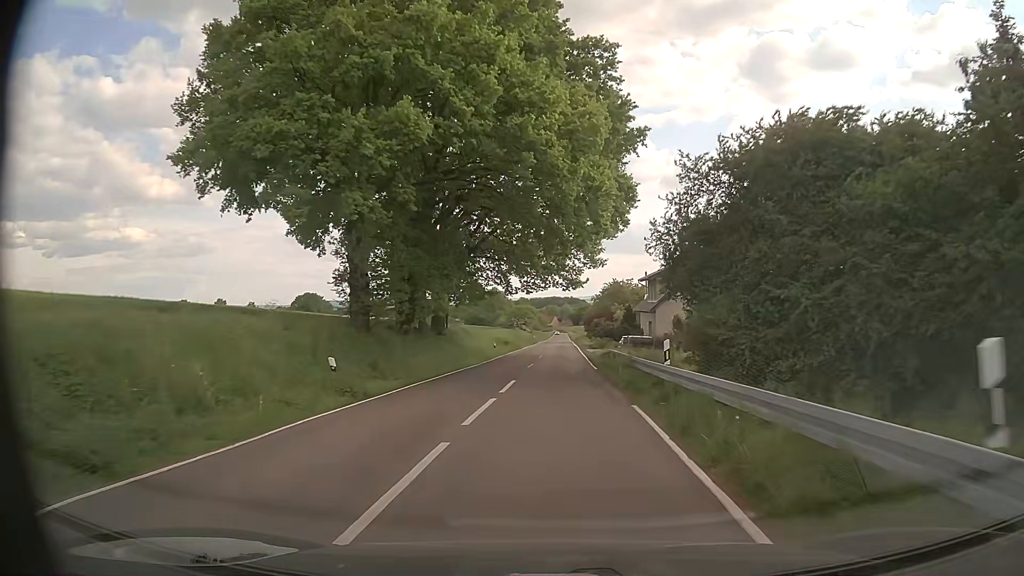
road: secondary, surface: asphalt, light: Day
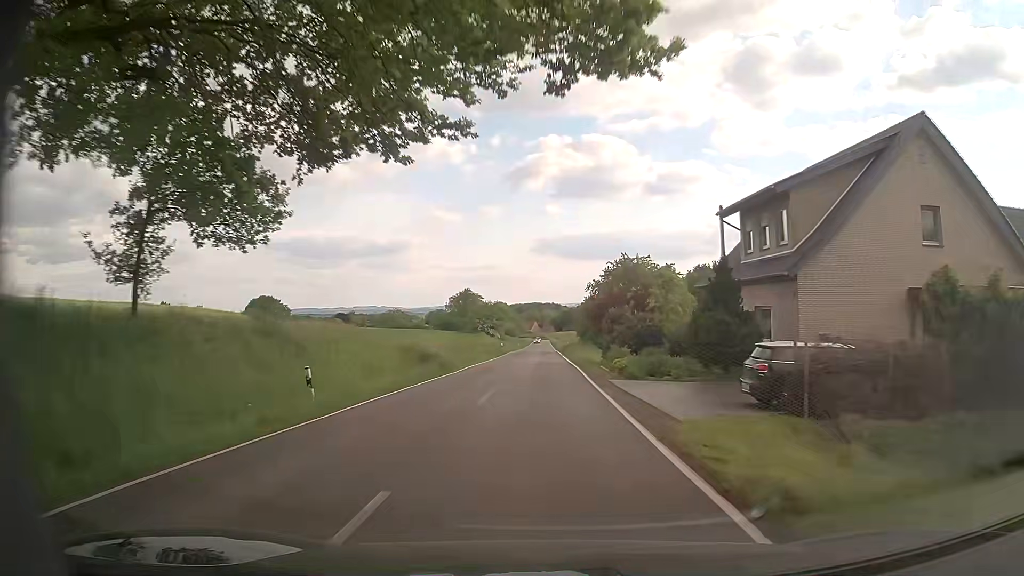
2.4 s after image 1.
(+0.7, +38.7) m; +2°
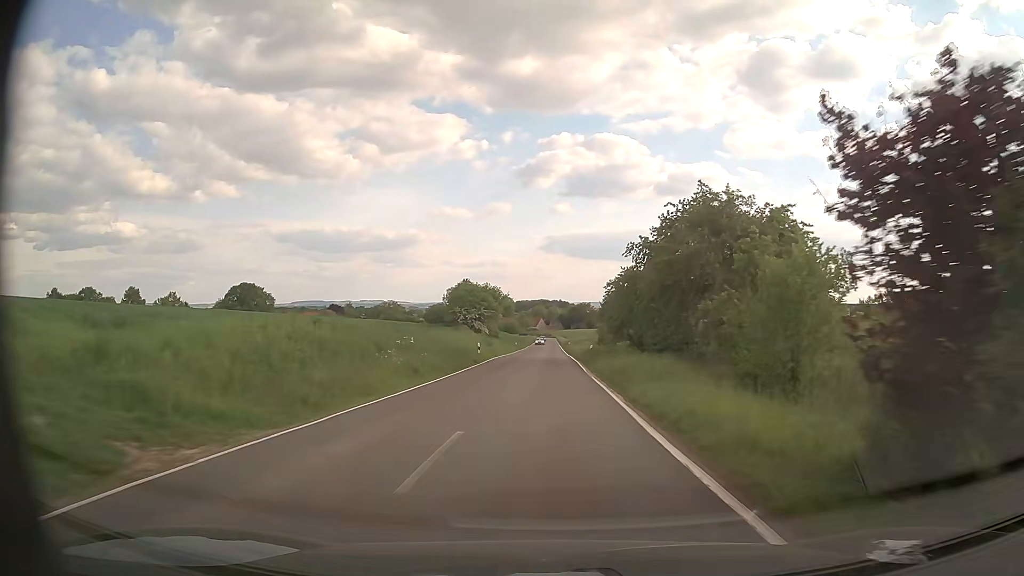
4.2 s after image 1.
(-0.3, +32.1) m; -1°
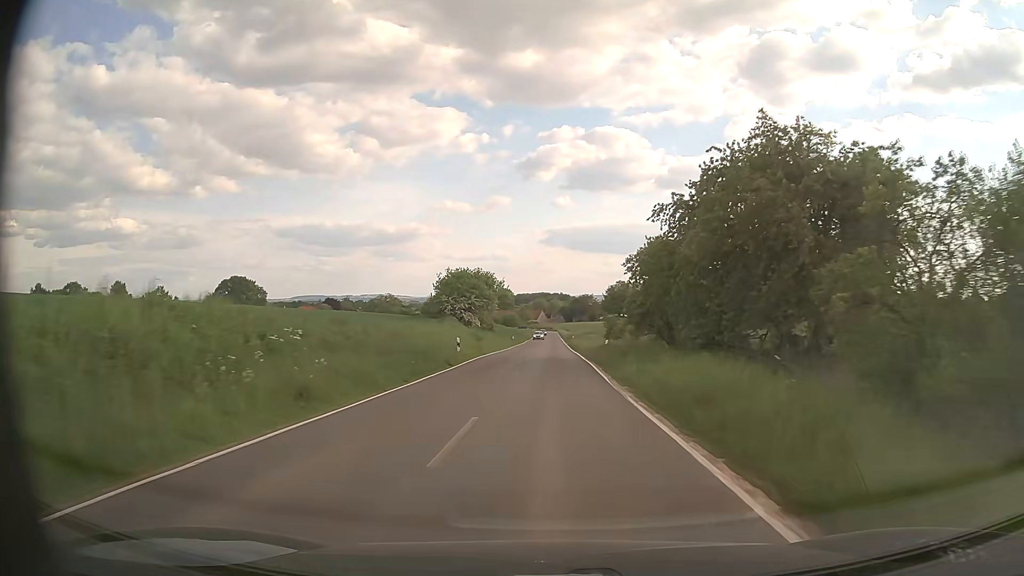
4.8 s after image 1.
(0.0, +11.1) m; 0°
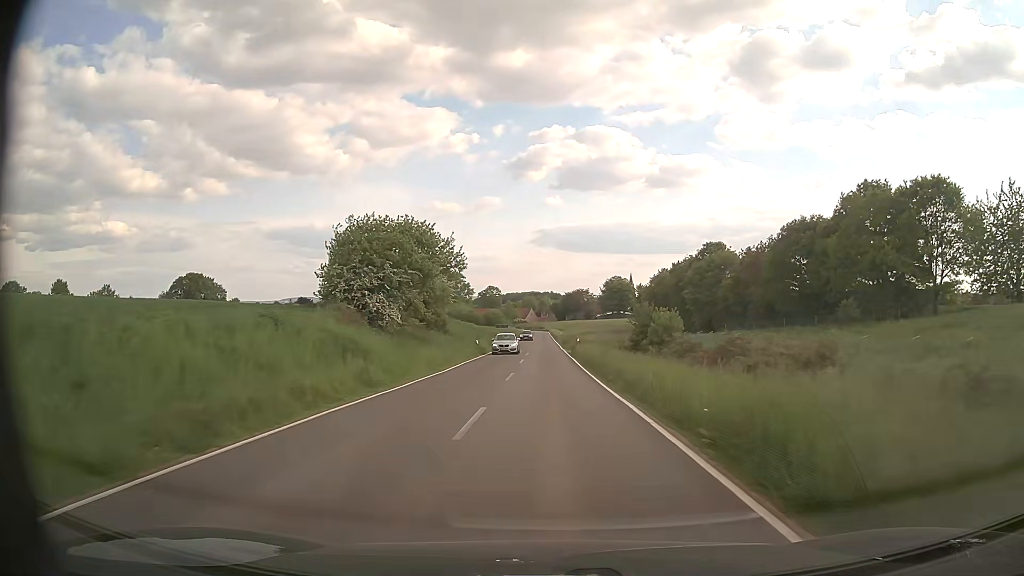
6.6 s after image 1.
(+0.1, +34.2) m; +1°
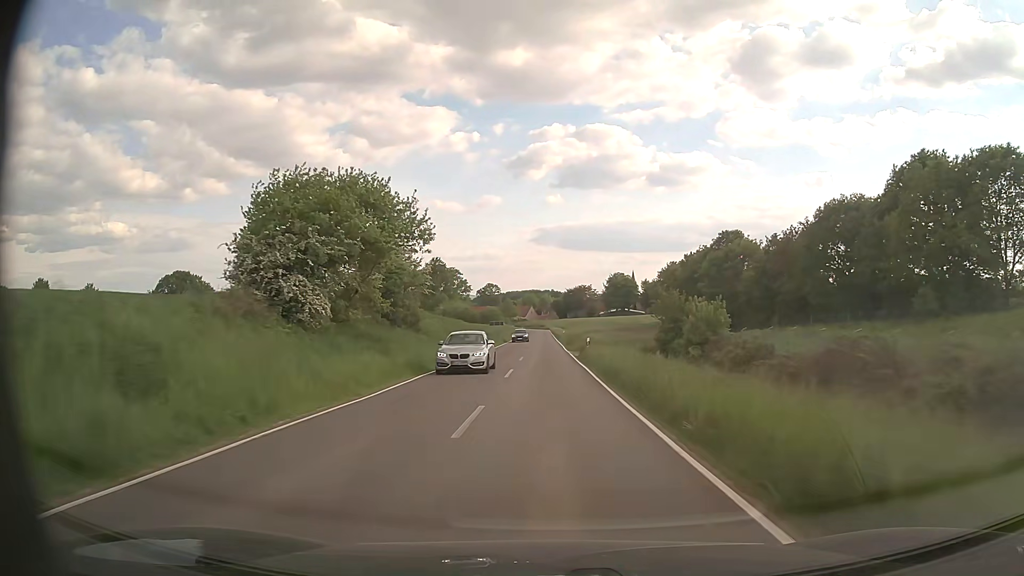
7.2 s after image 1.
(0.0, +11.7) m; 0°
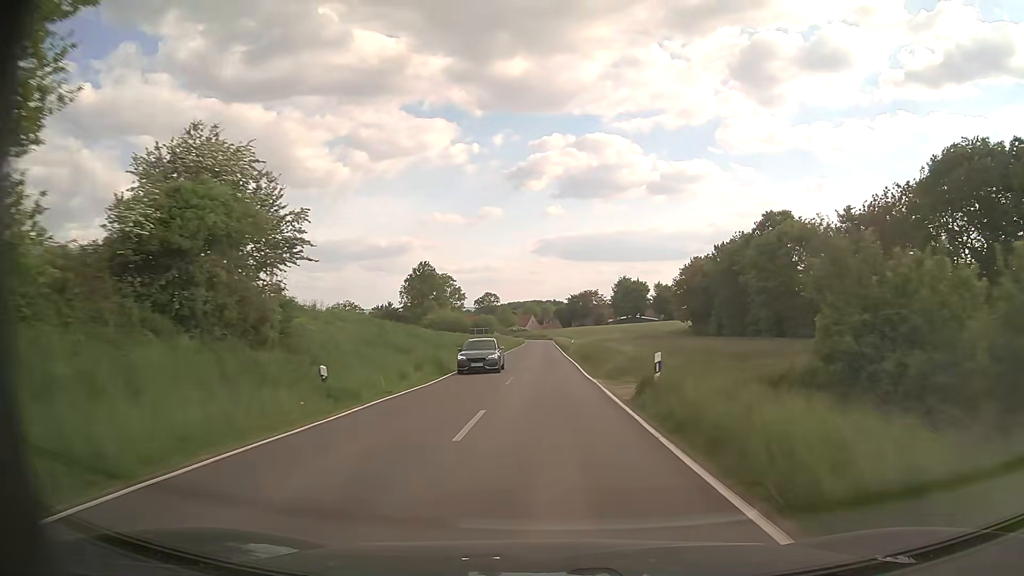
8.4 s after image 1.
(0.0, +23.8) m; 0°
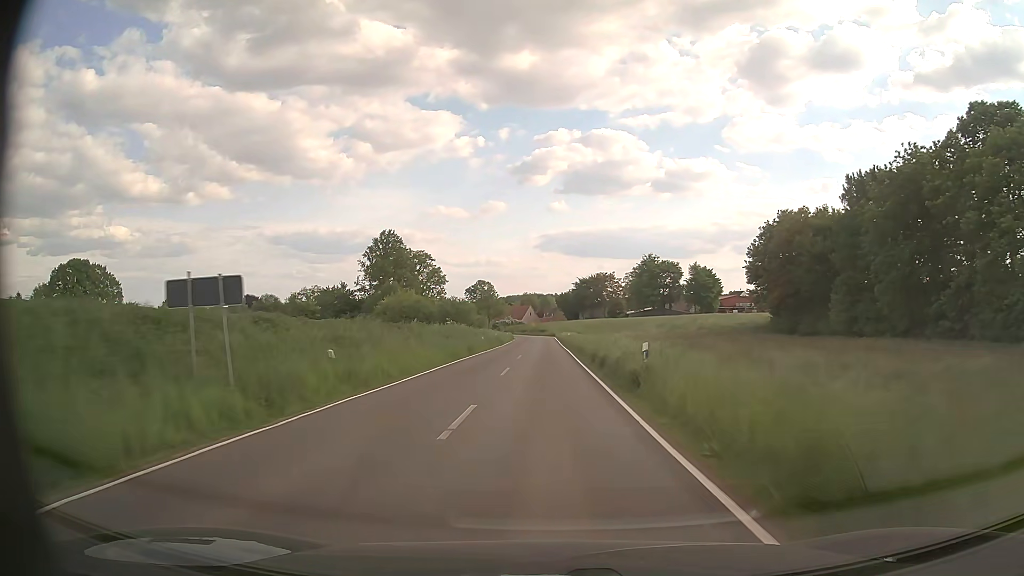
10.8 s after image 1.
(-0.1, +48.5) m; 0°
(0, +10) (0, +20) (0, +30) (0, +40) (0, +50) (0, +60) (0, +70) (0, +80) (0, +90) (-1, +100) m
